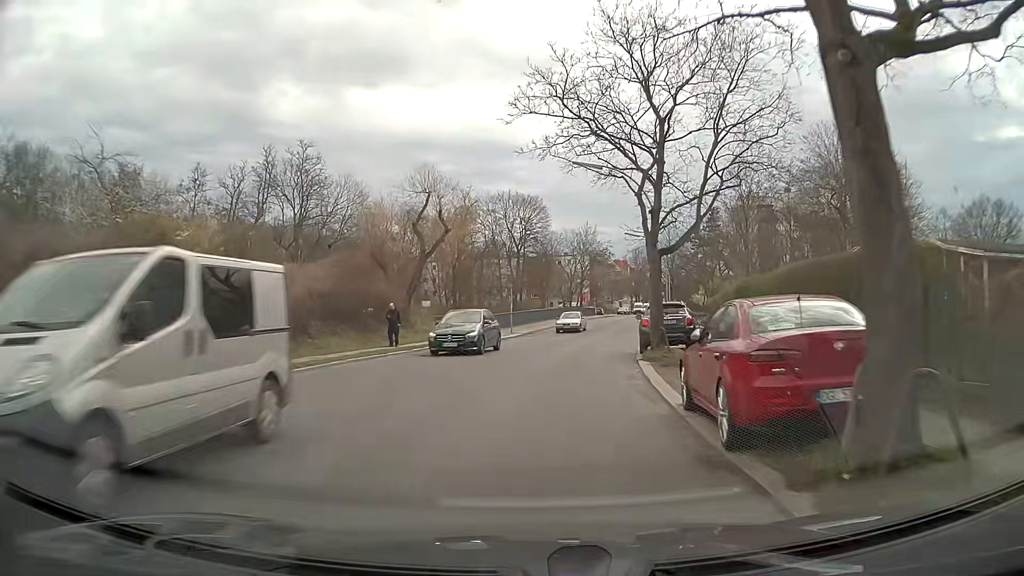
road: tertiary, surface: asphalt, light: Day
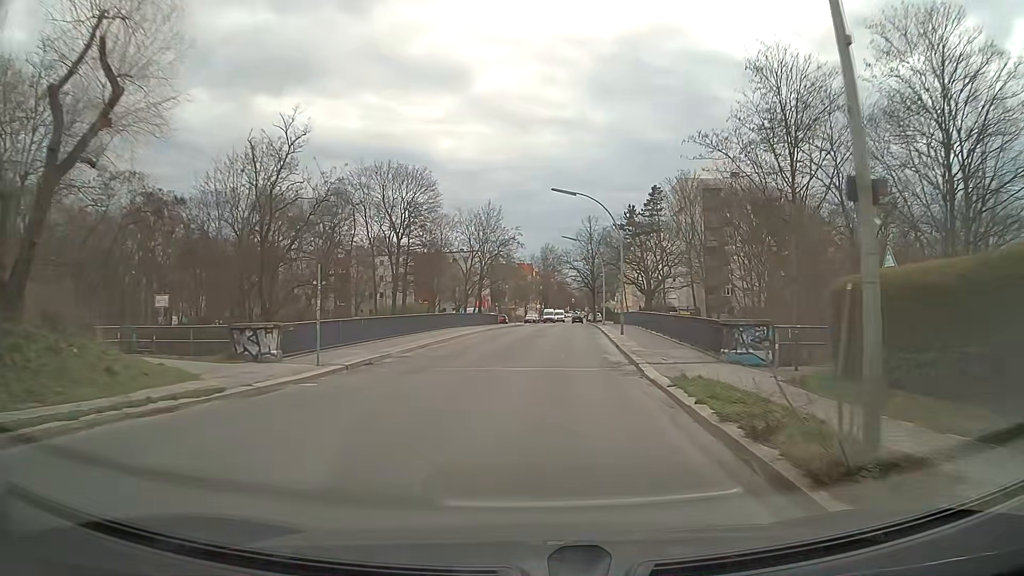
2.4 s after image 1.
(+1.9, +24.1) m; +9°
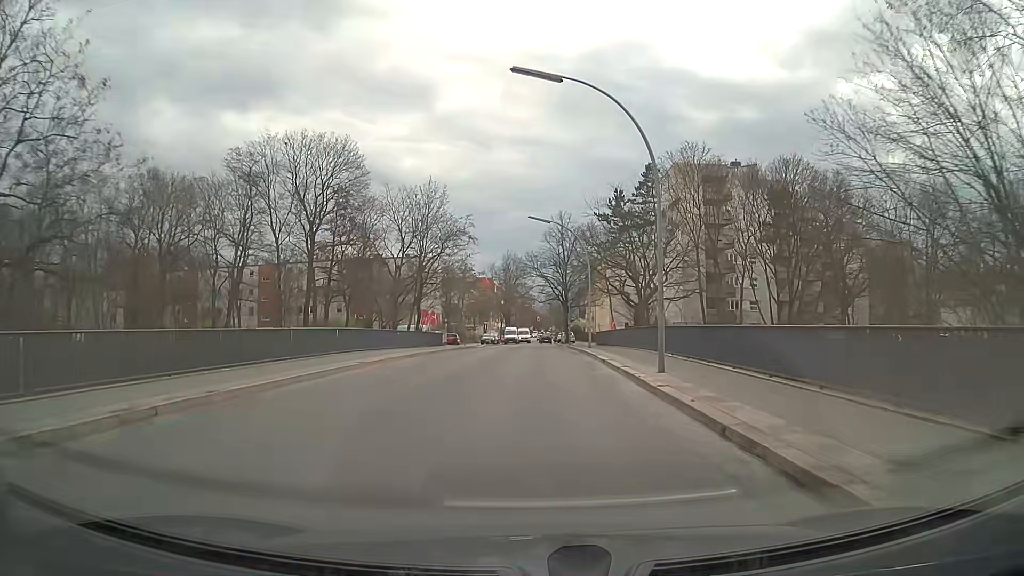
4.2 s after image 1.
(+0.6, +19.4) m; +3°
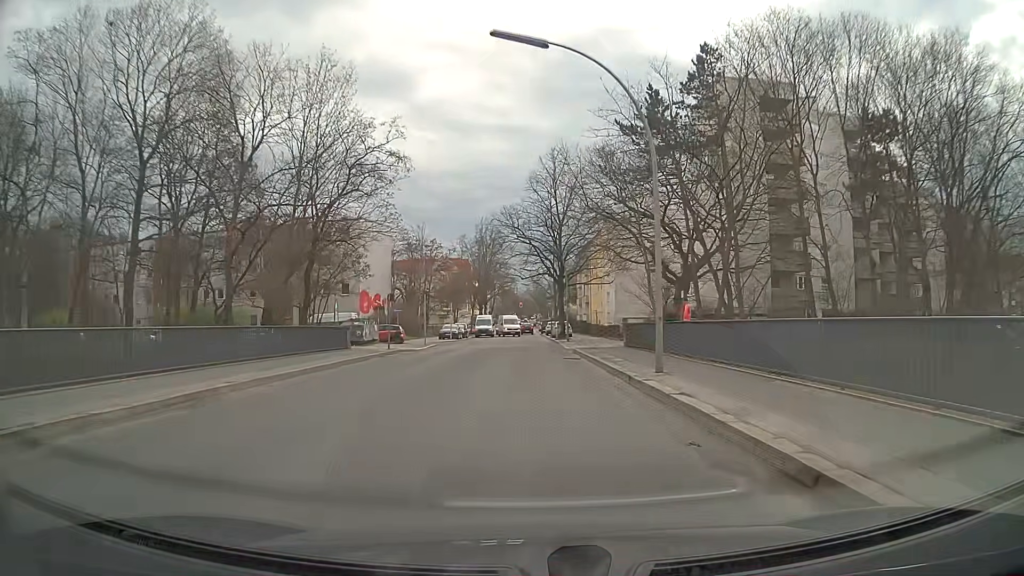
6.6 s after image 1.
(+0.2, +25.8) m; +1°
